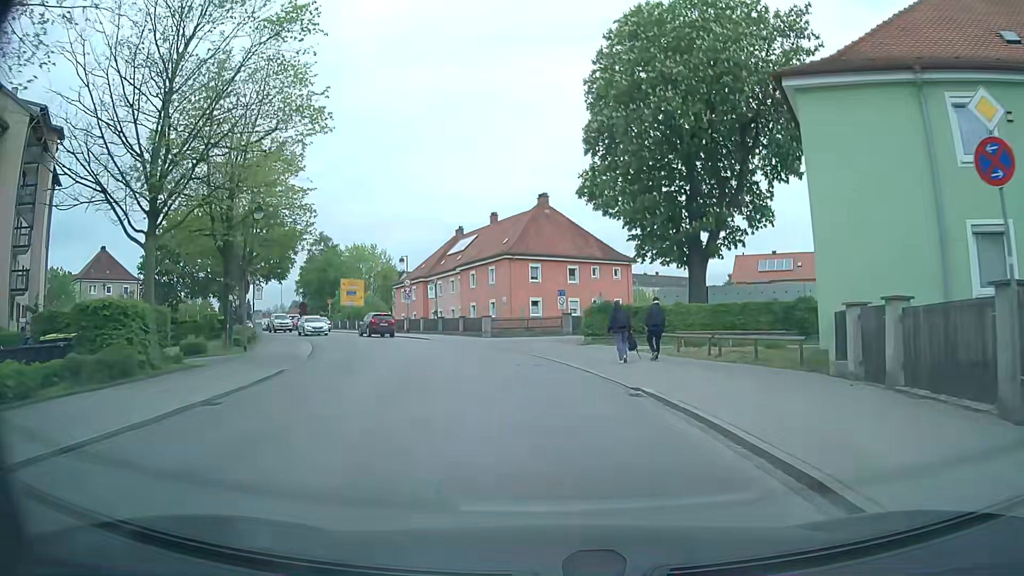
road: tertiary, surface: asphalt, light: Day
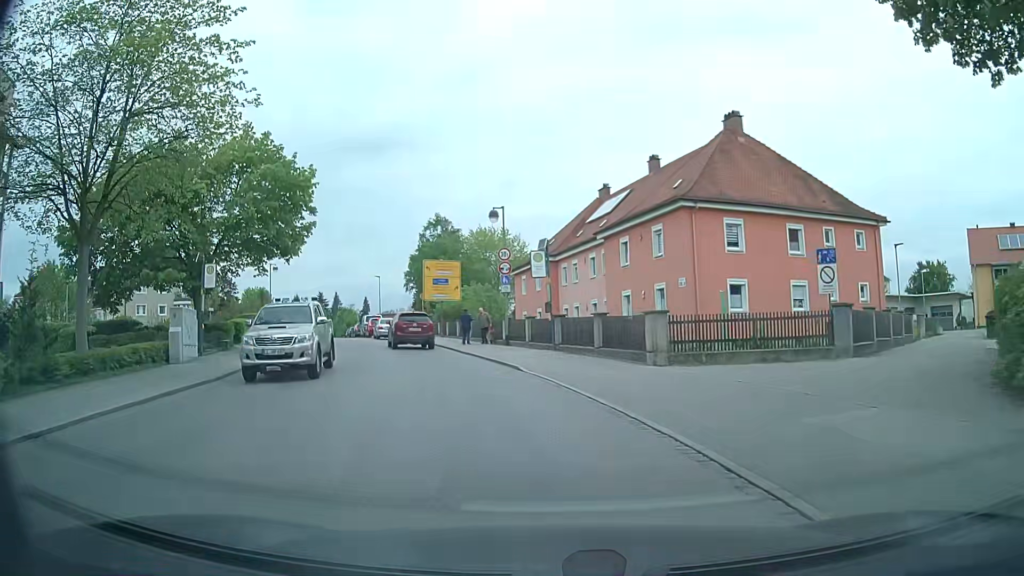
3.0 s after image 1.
(-2.0, +24.0) m; -12°
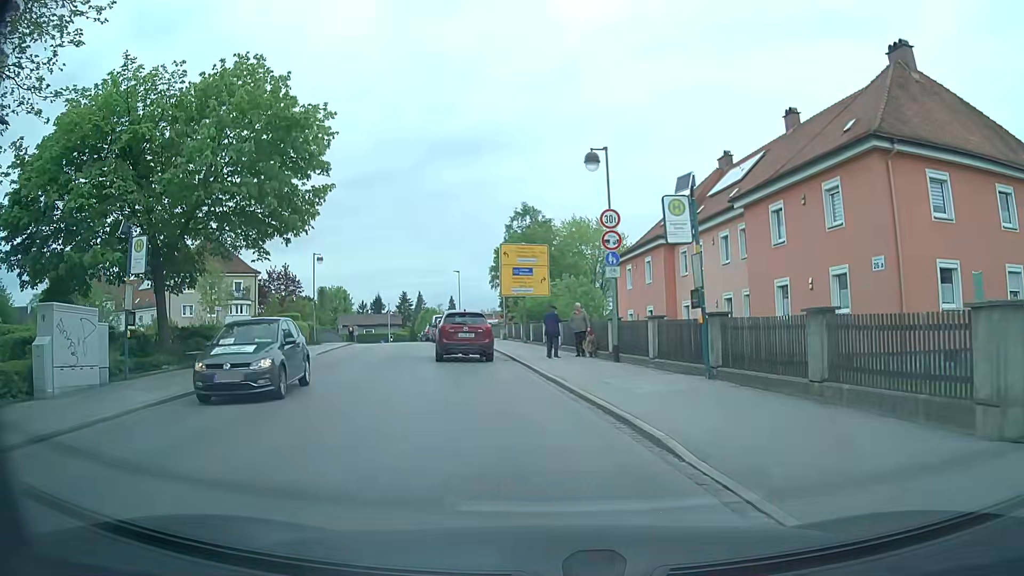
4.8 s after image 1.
(-0.9, +10.5) m; -9°
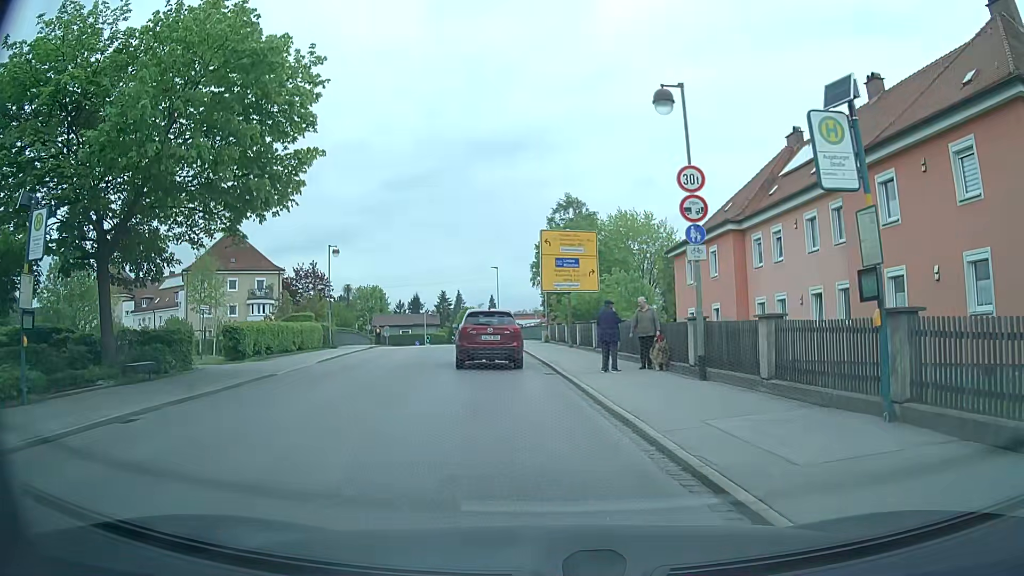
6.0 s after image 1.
(-0.1, +5.5) m; -3°
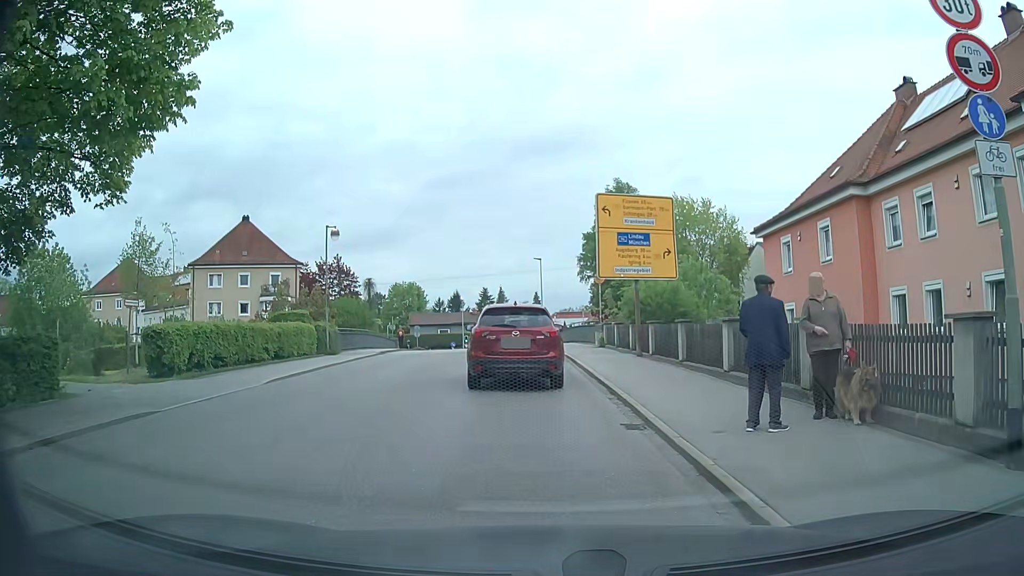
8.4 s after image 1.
(-0.3, +8.5) m; -3°
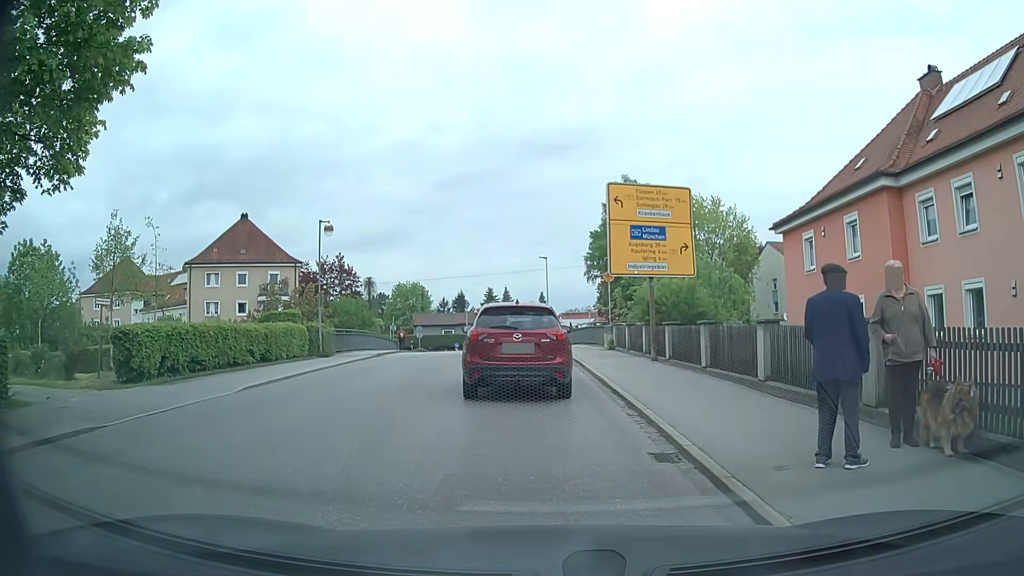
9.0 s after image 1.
(0.0, +1.9) m; -2°
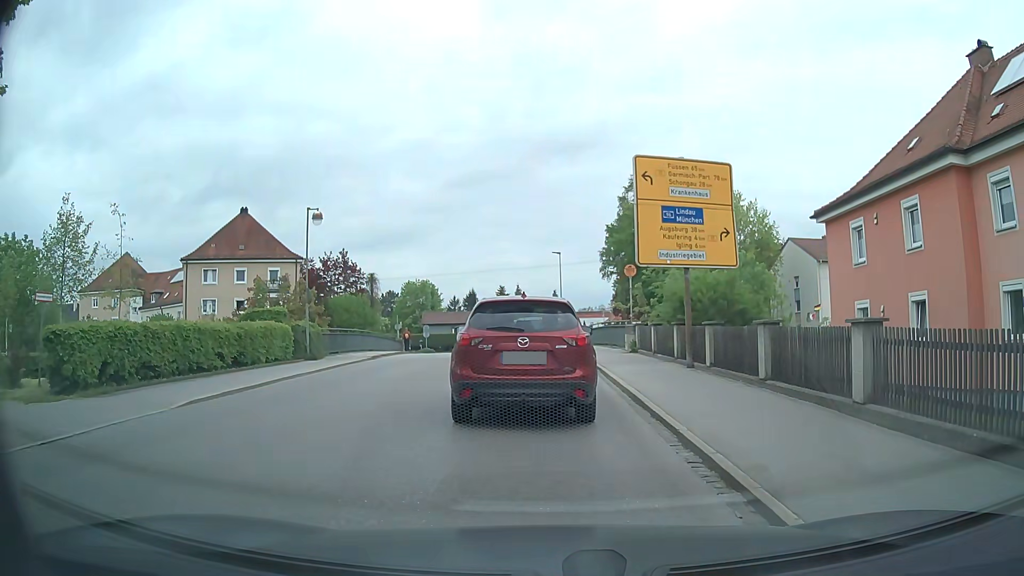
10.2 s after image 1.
(0.0, +3.3) m; -2°
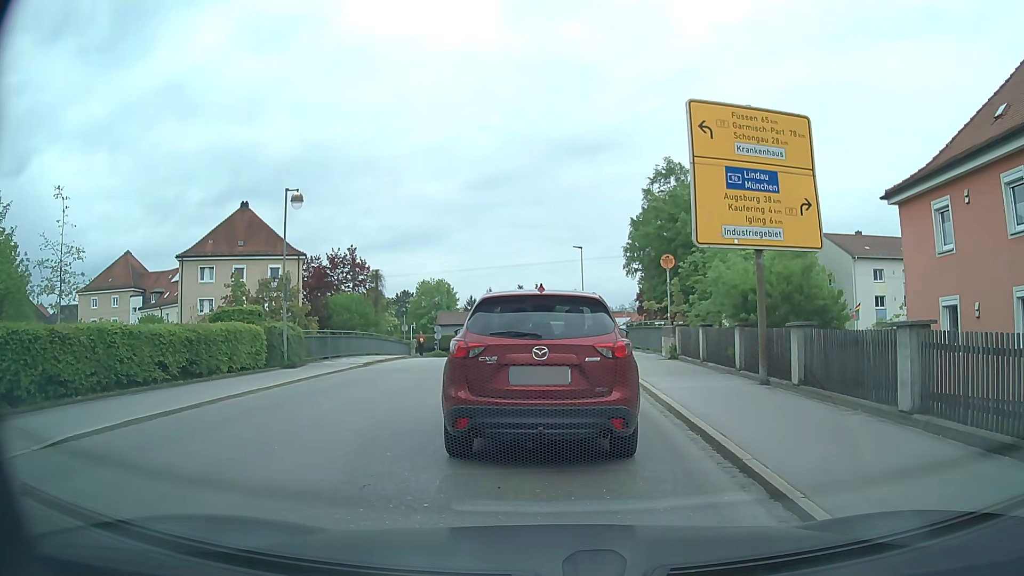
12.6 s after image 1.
(0.0, +4.4) m; +1°
(0, +10) (-1, +20) (-1, +30) (-2, +40) (-4, +50) (-5, +60) (-5, +70) (-5, +80) (-4, +90) (-4, +100) m
